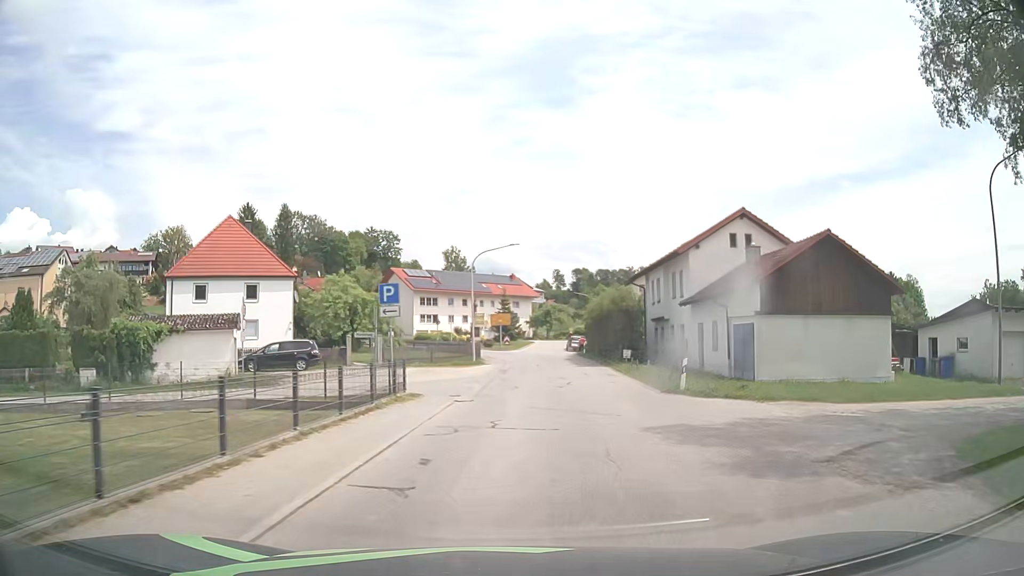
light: Day
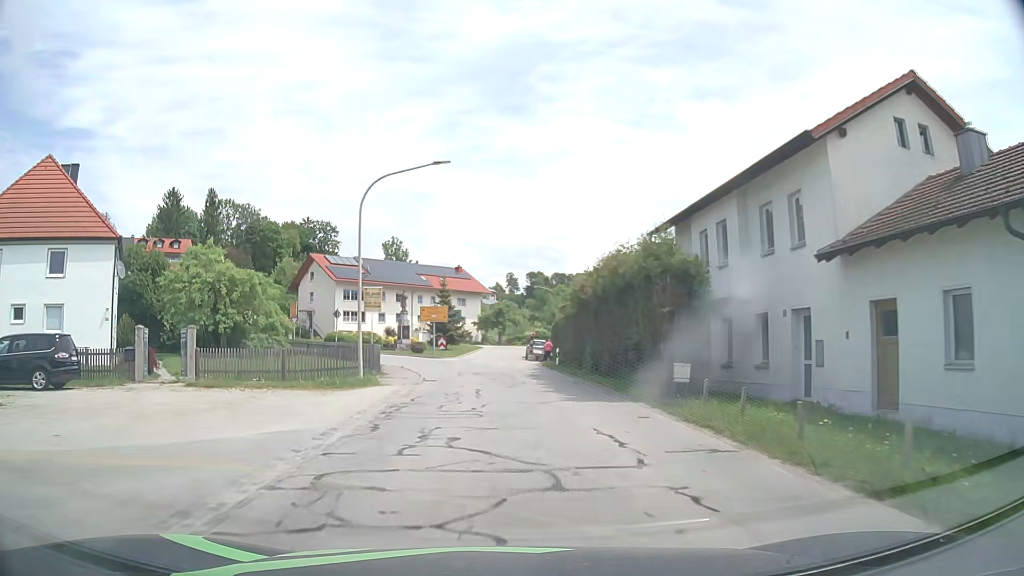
(+1.2, +19.6) m; +5°
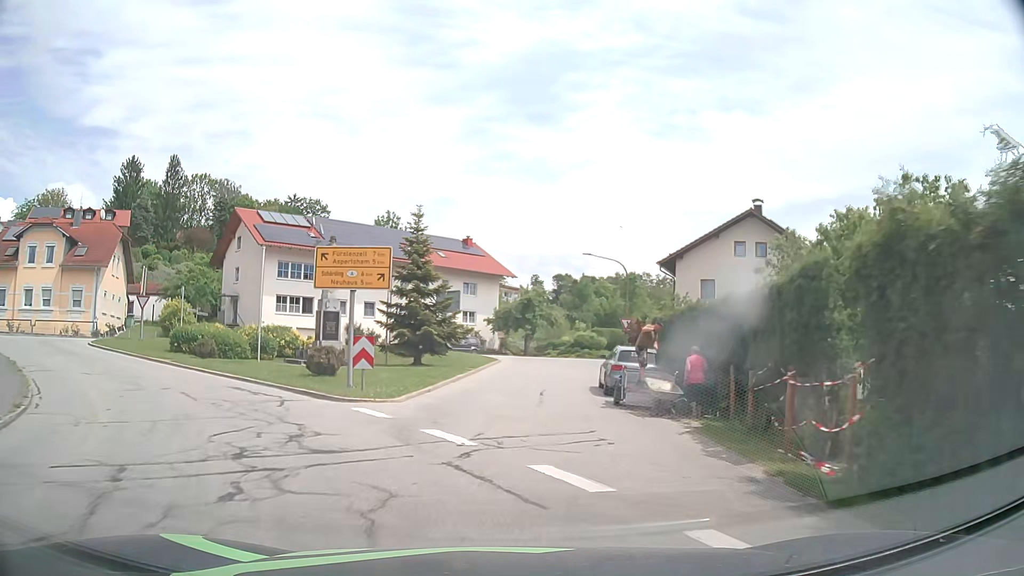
(-0.6, +32.2) m; -1°
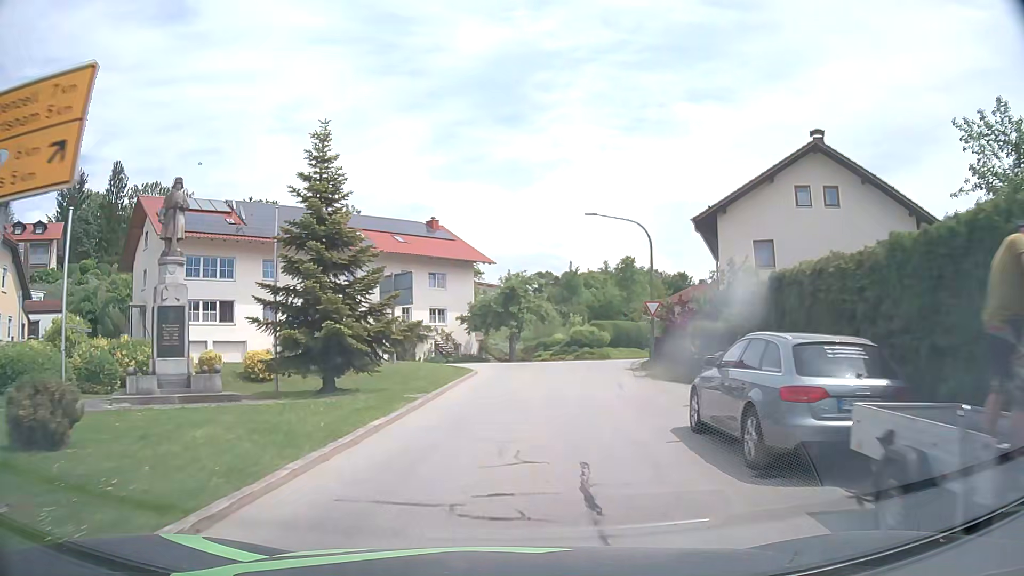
(0.0, +12.7) m; +1°
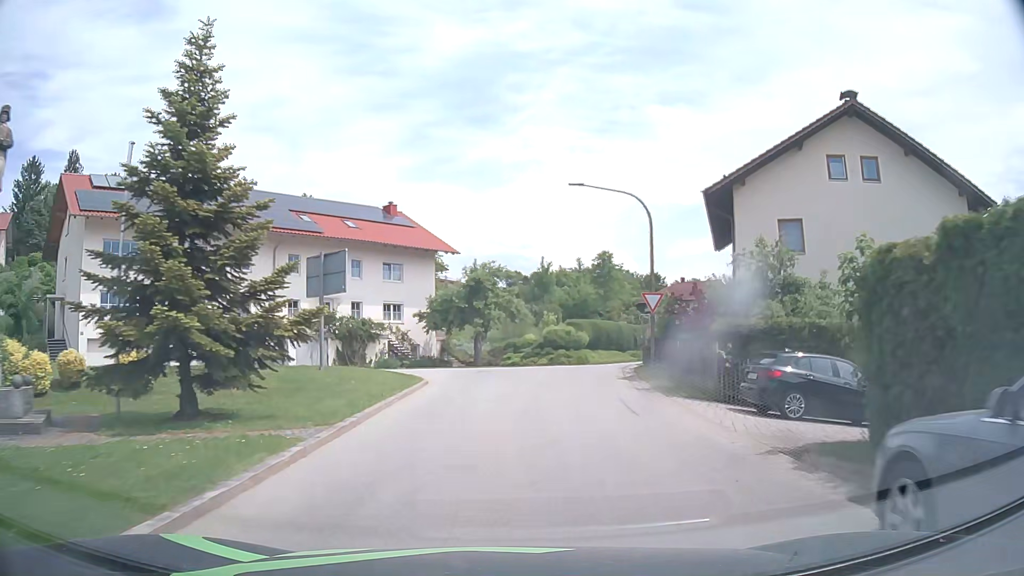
(+0.2, +6.2) m; +3°
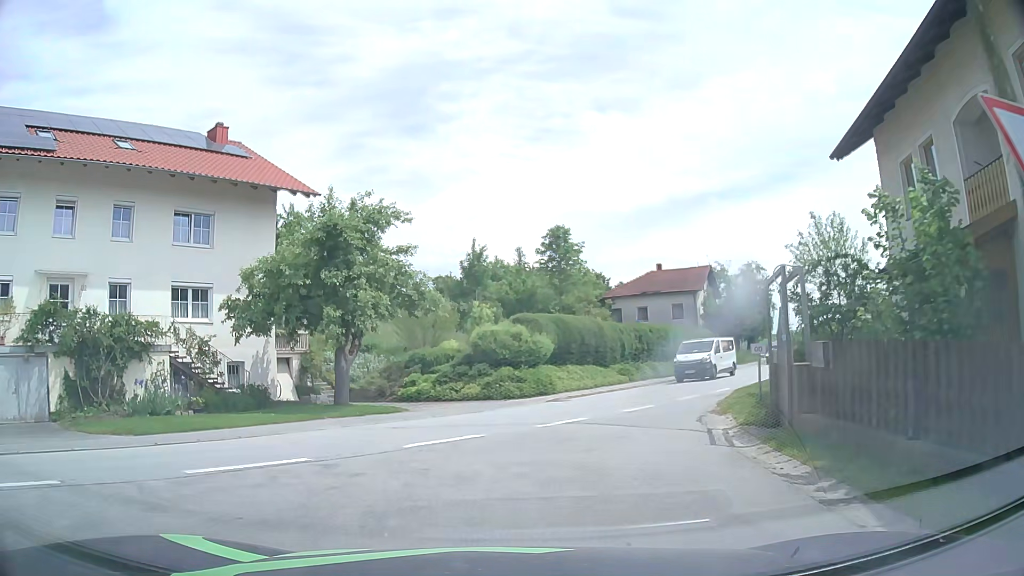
(+1.2, +20.5) m; +6°
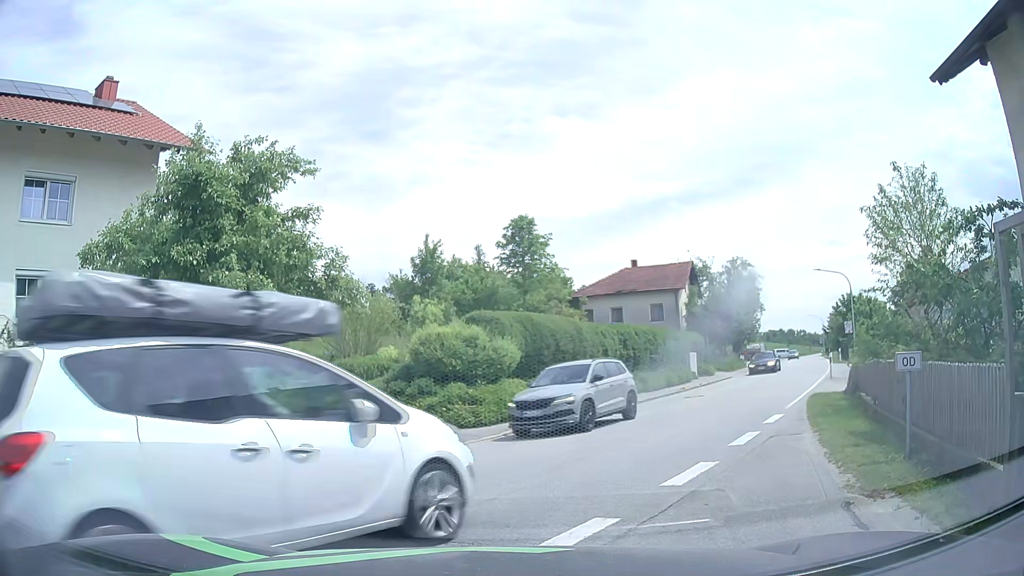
(+0.1, +6.3) m; +3°
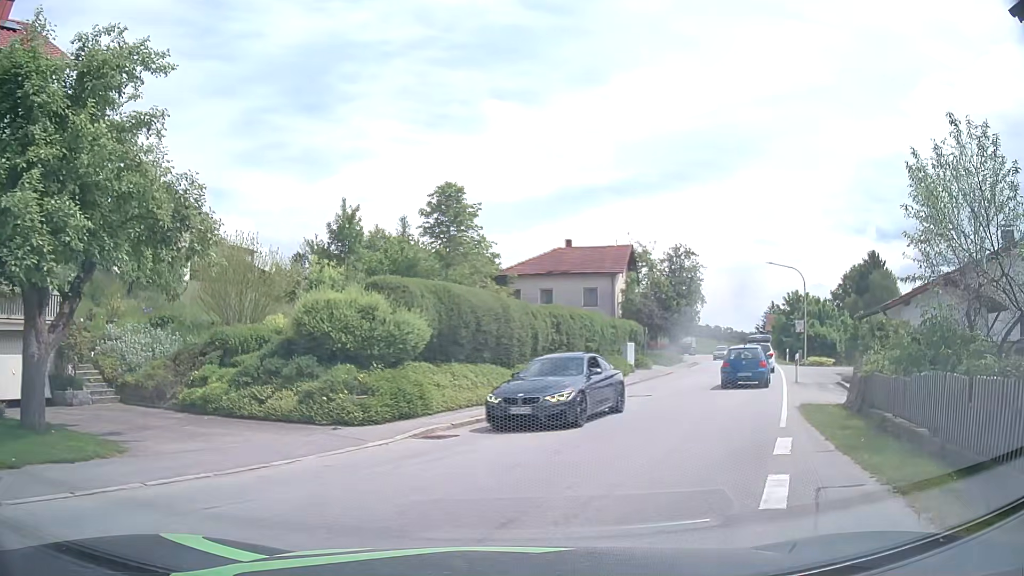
(+0.2, +4.6) m; +5°
(+2, +10) (+6, +19) (+10, +28) (+14, +37) (+18, +46) (+22, +55) (+26, +65) (+29, +74) (+33, +84) (+36, +93) m
